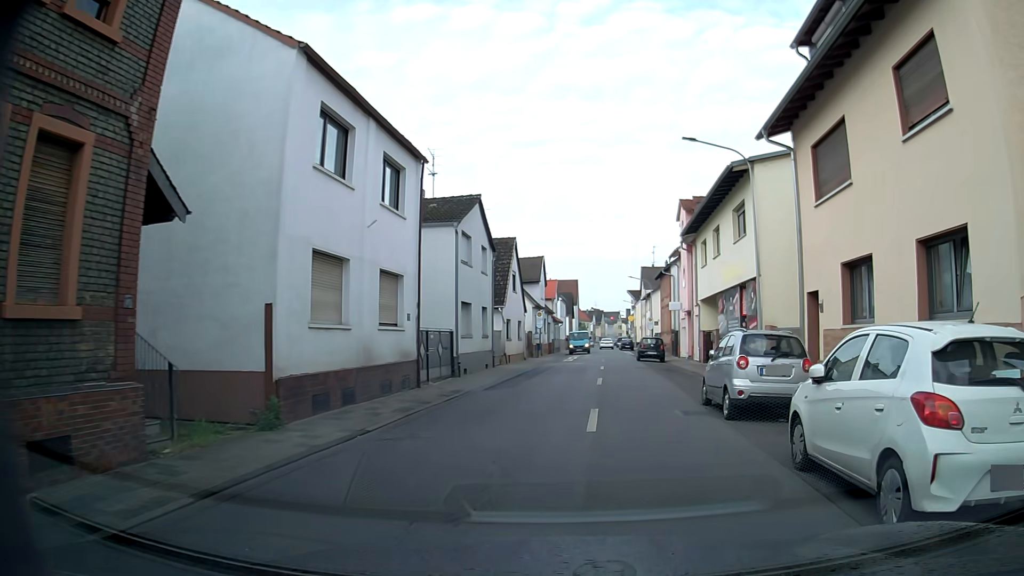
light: Day
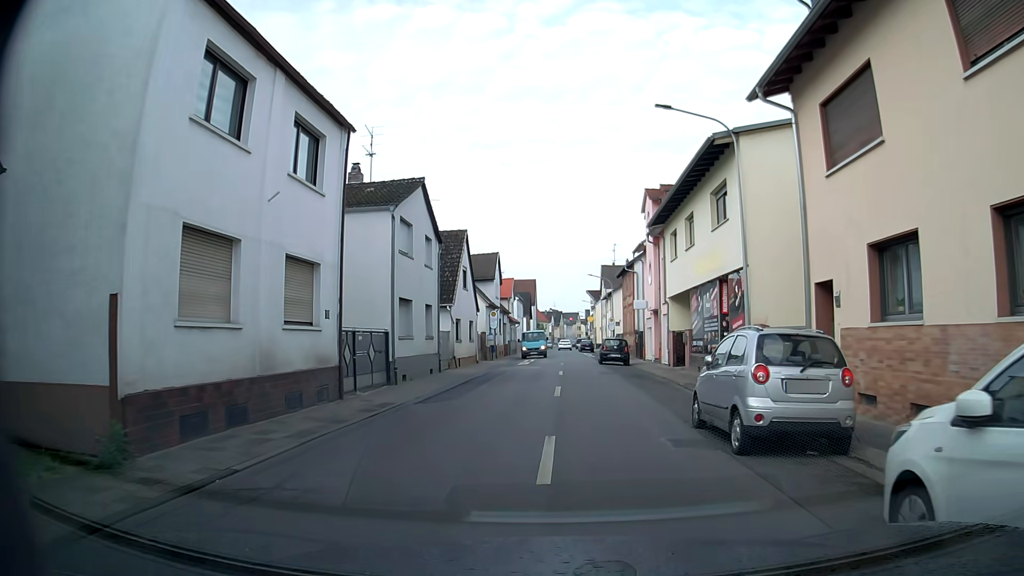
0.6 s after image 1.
(+0.1, +3.4) m; +2°
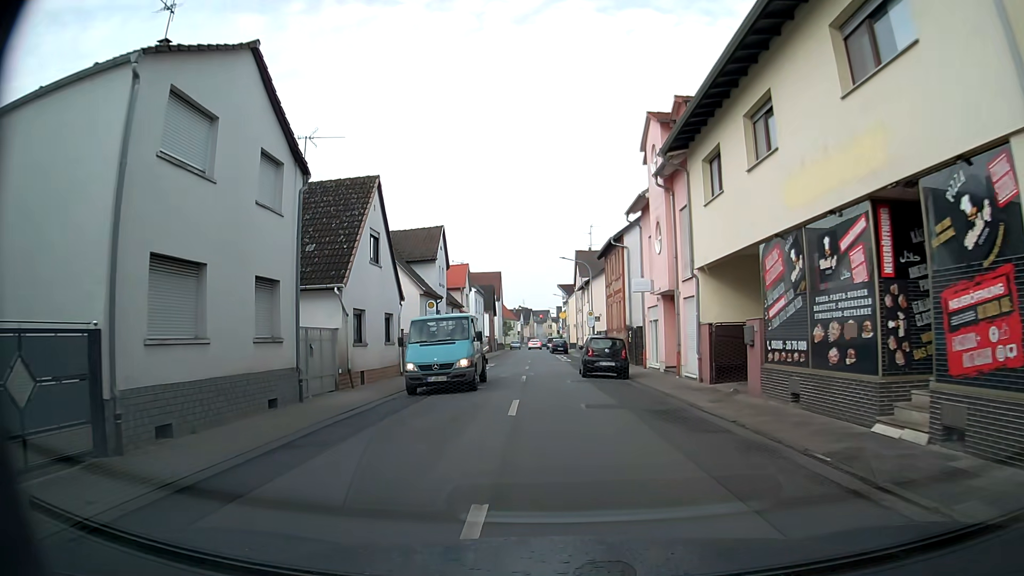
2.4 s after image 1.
(+0.4, +13.3) m; +2°
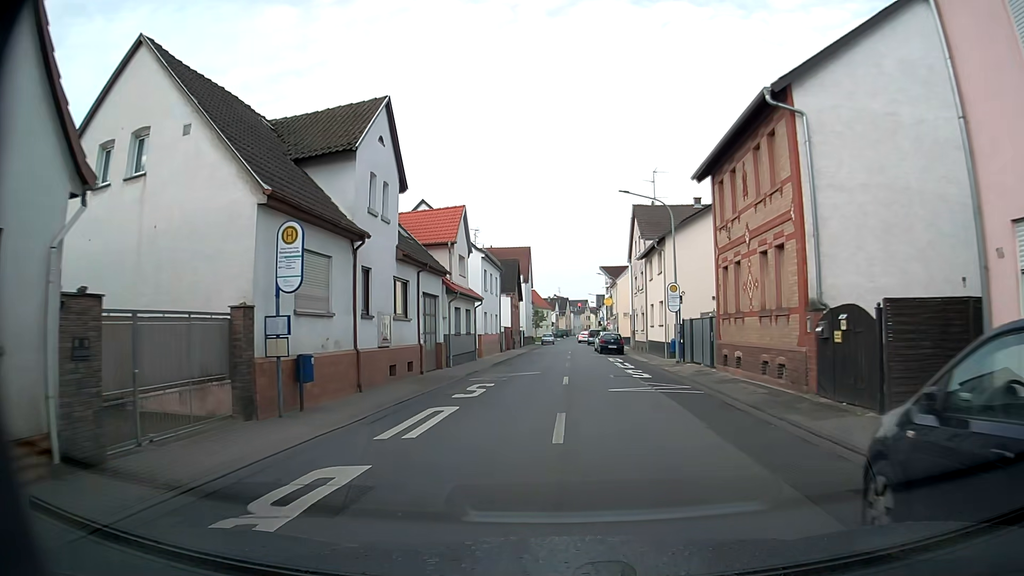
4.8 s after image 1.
(-0.7, +22.1) m; -3°
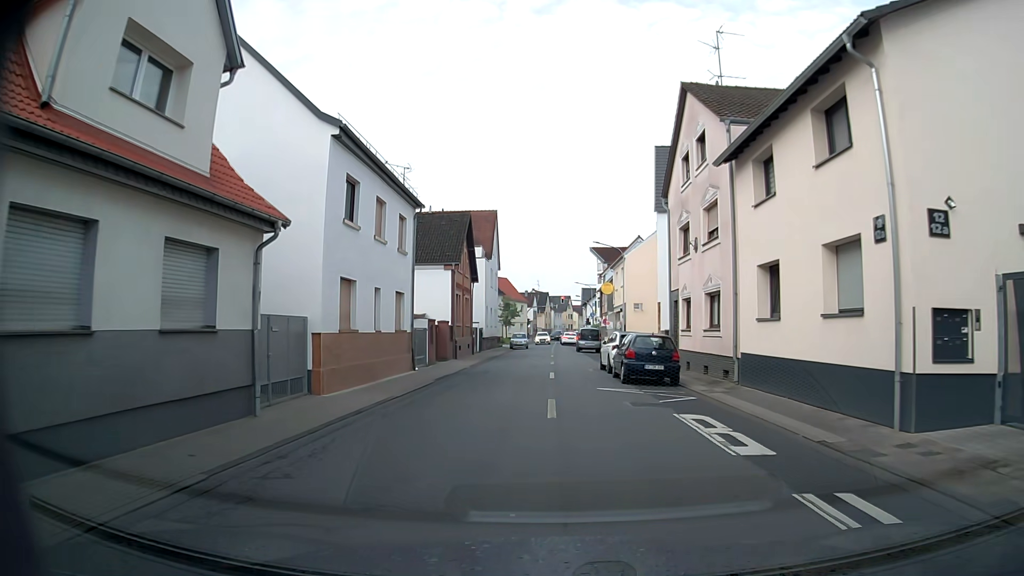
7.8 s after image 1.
(+0.4, +25.2) m; +1°
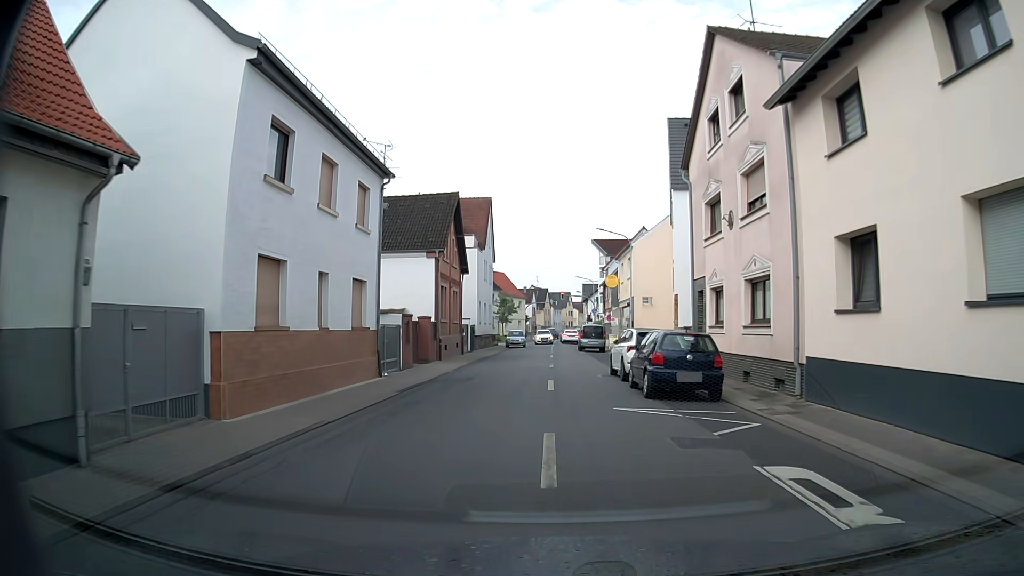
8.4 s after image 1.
(0.0, +4.8) m; 0°
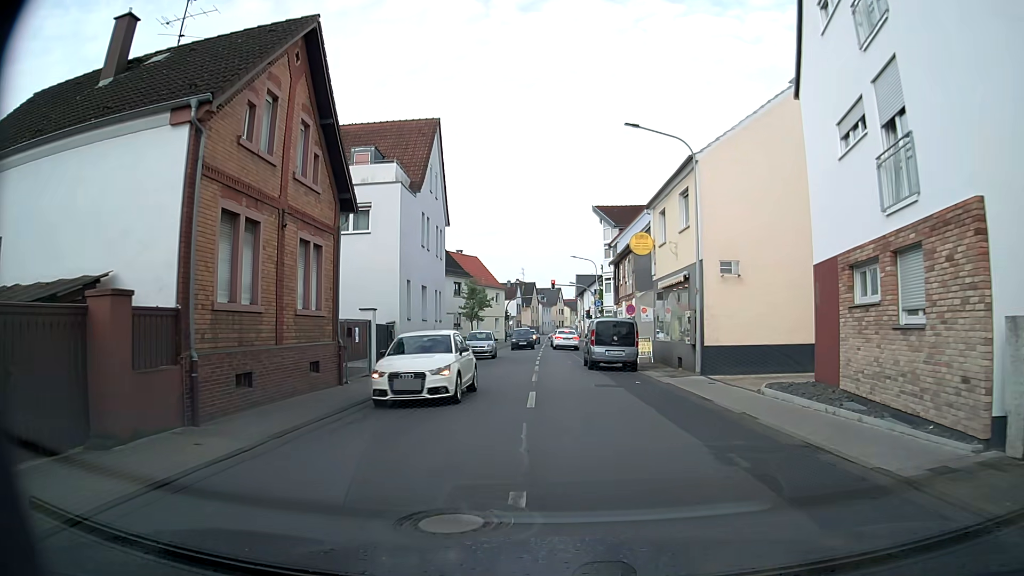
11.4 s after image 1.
(+0.2, +21.4) m; +1°
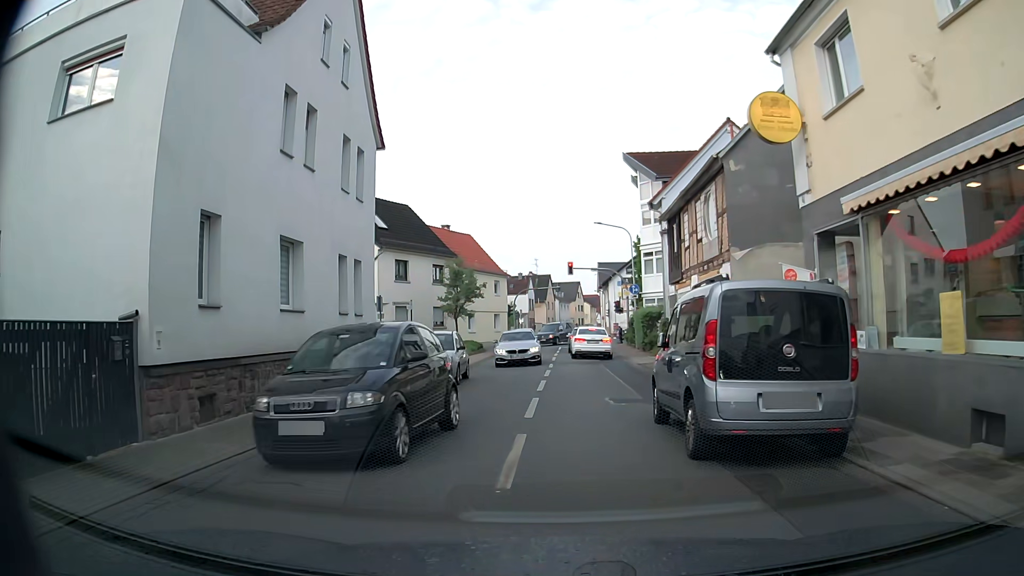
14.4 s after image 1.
(0.0, +17.1) m; -2°
